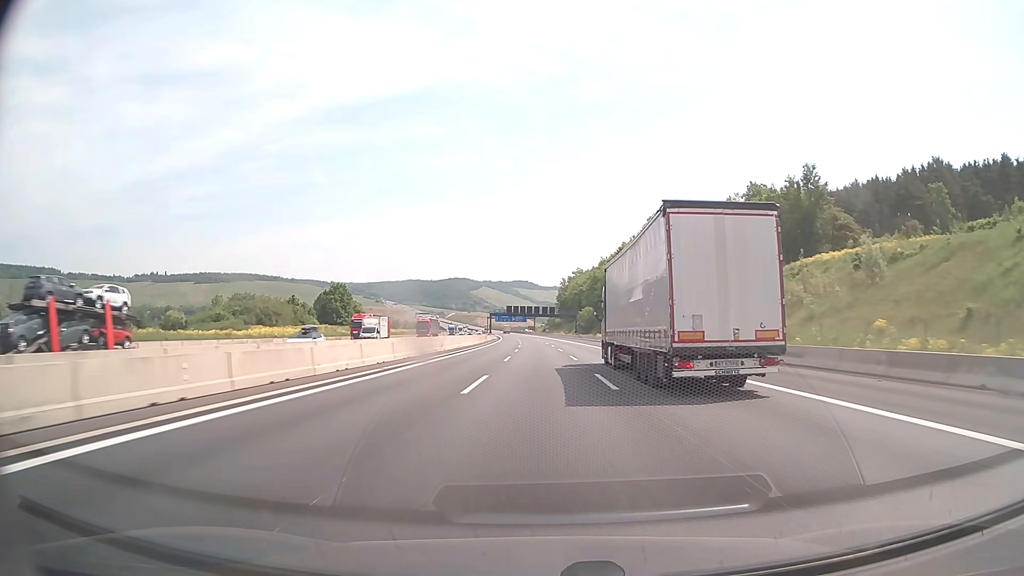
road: motorway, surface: asphalt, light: Day
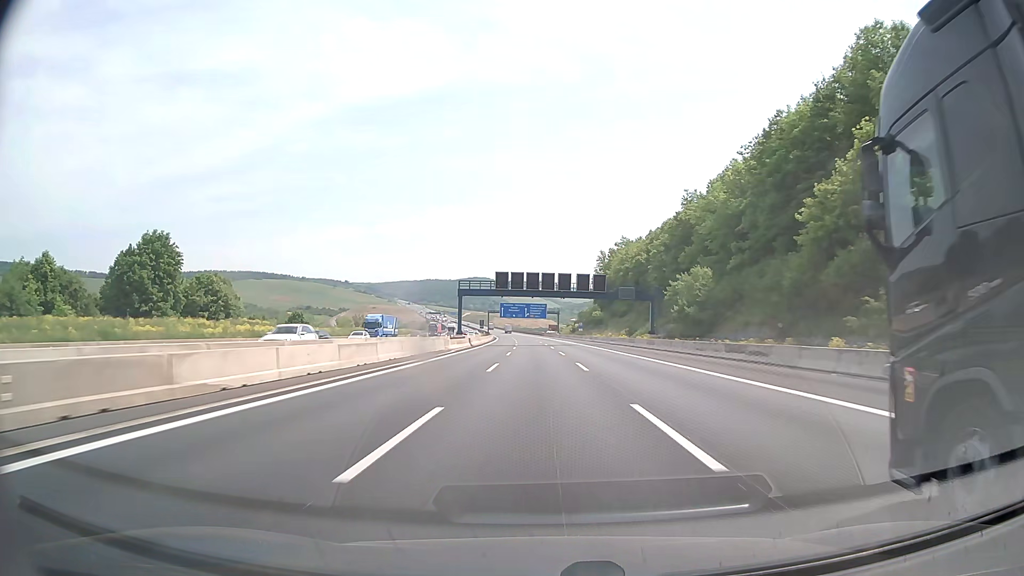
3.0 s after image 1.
(-1.6, +99.0) m; -2°
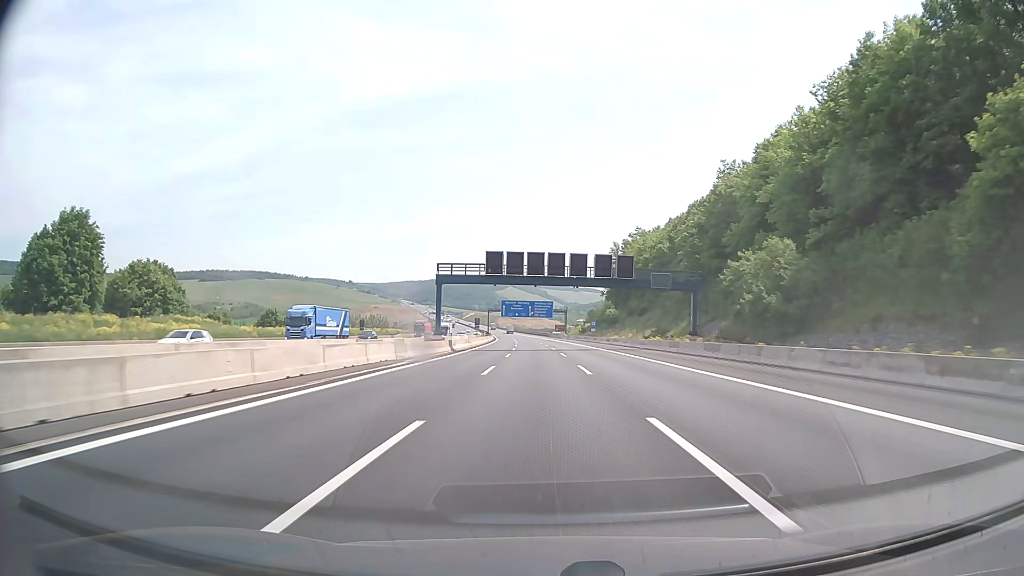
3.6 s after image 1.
(-0.1, +19.8) m; 0°
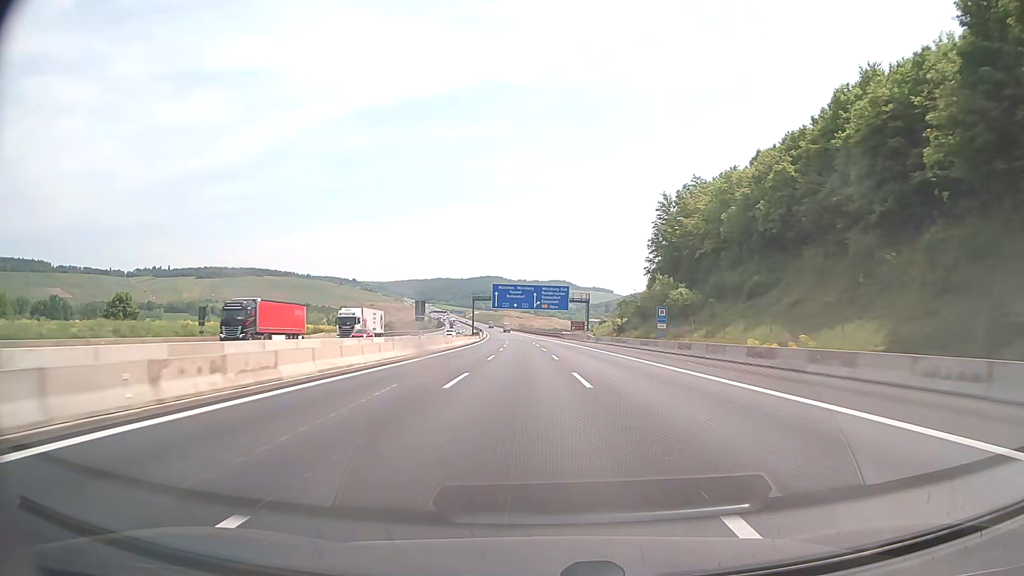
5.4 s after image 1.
(-0.5, +59.4) m; -1°
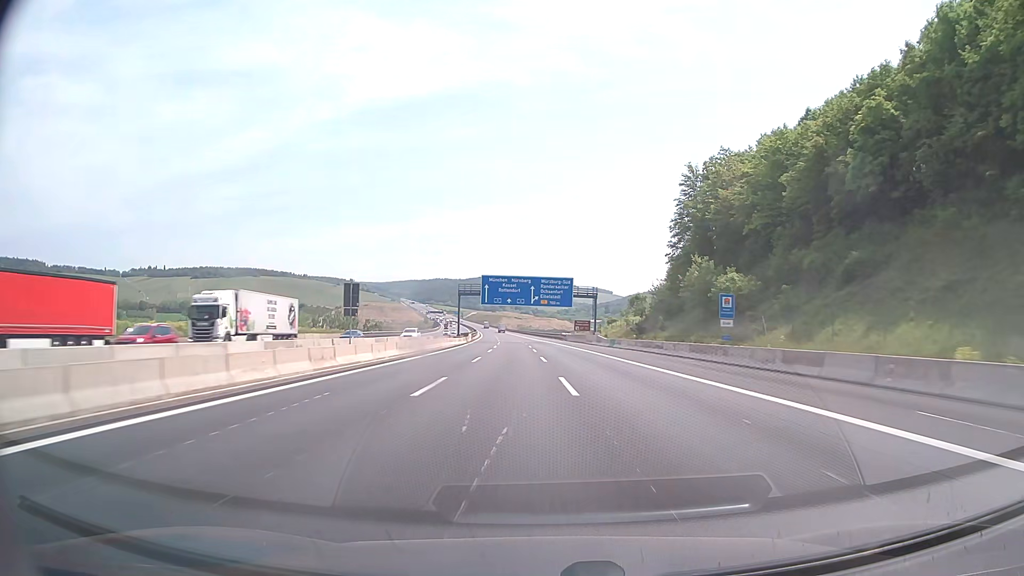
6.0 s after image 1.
(0.0, +19.8) m; 0°
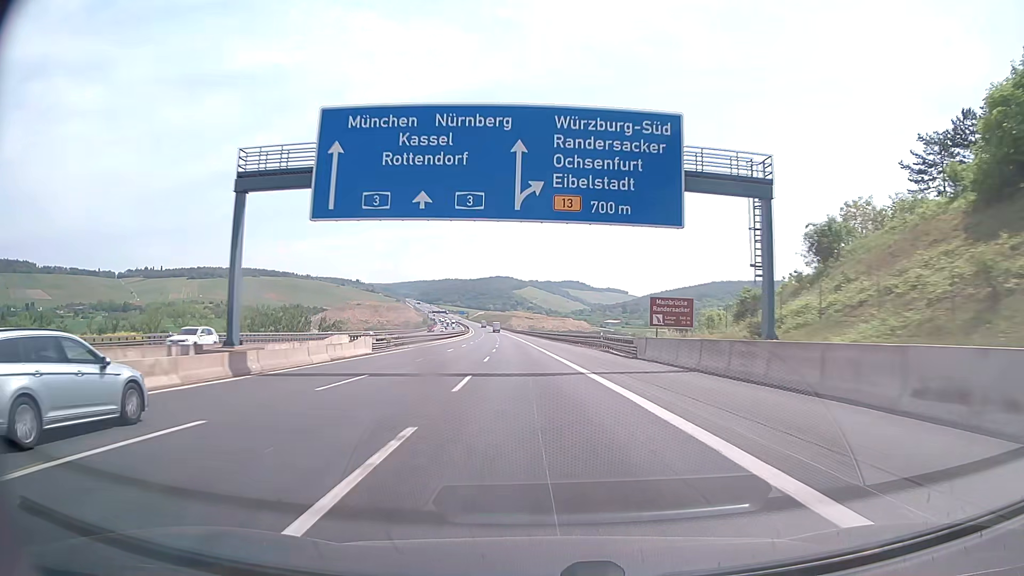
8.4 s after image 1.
(-0.2, +79.4) m; -1°
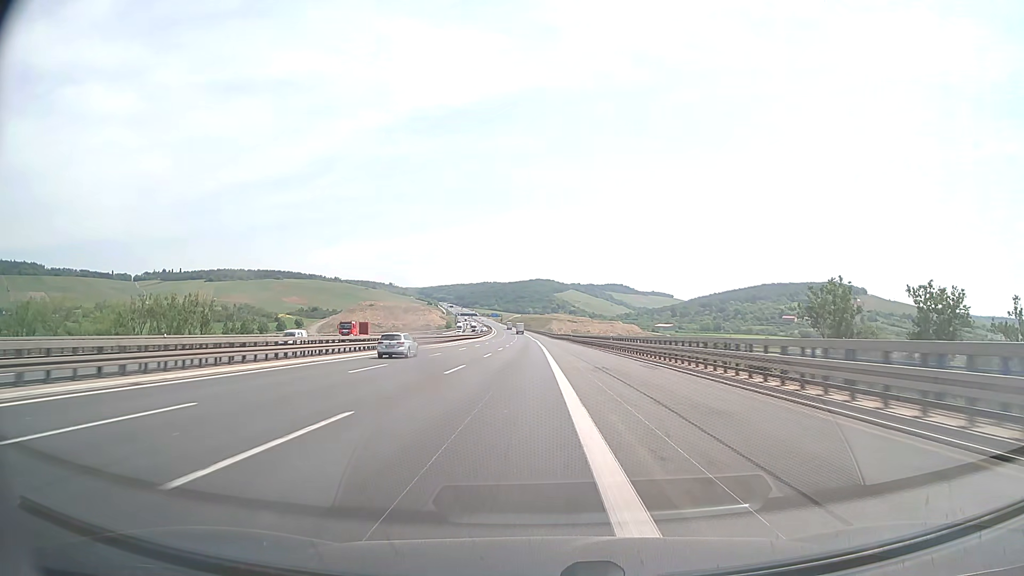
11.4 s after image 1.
(-3.3, +99.2) m; -3°
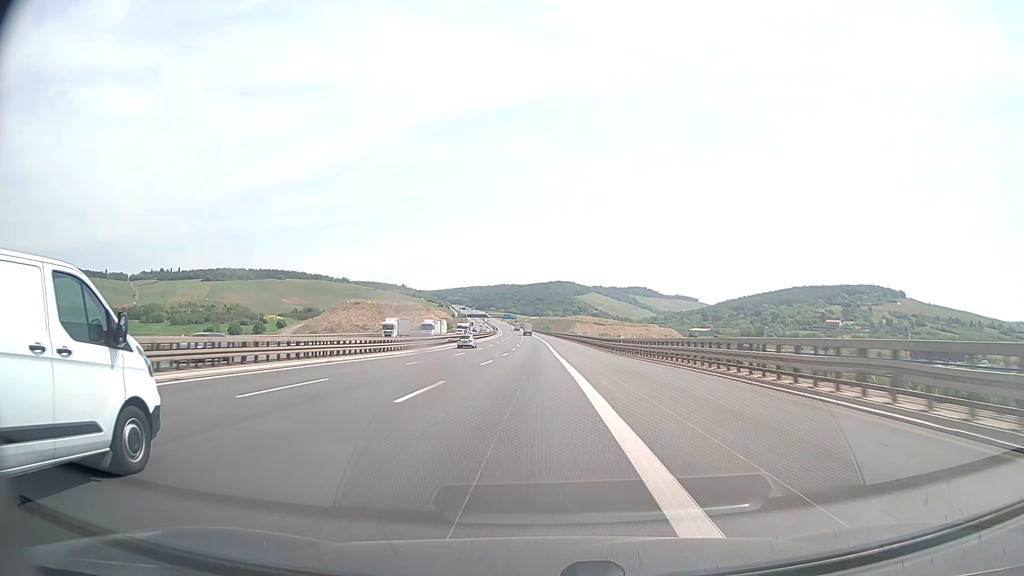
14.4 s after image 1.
(-1.8, +98.9) m; -2°
(0, +10) (0, +20) (0, +30) (0, +40) (0, +50) (0, +60) (0, +70) (-1, +80) (-1, +90) (-1, +100) m
